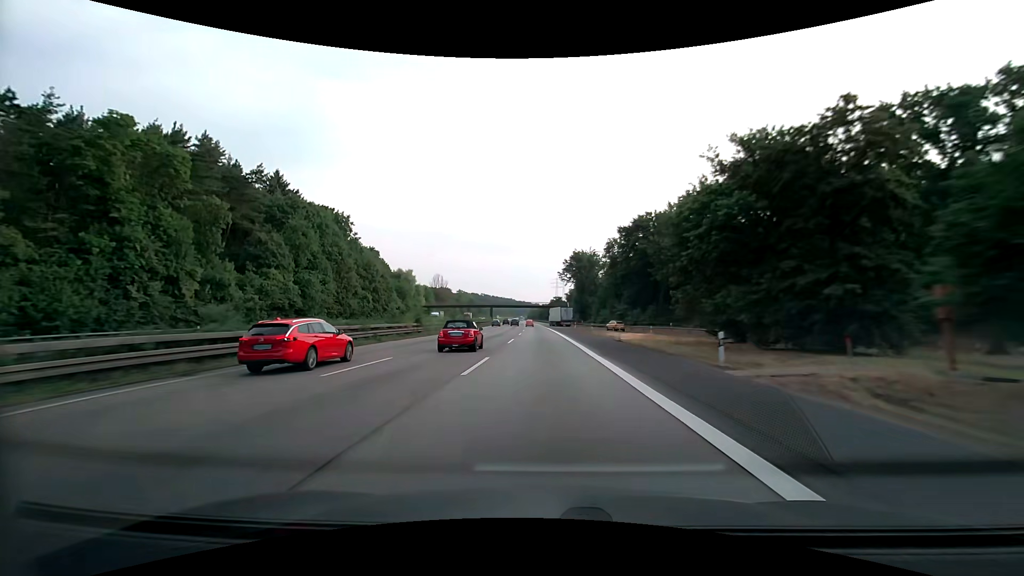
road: motorway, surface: asphalt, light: Day
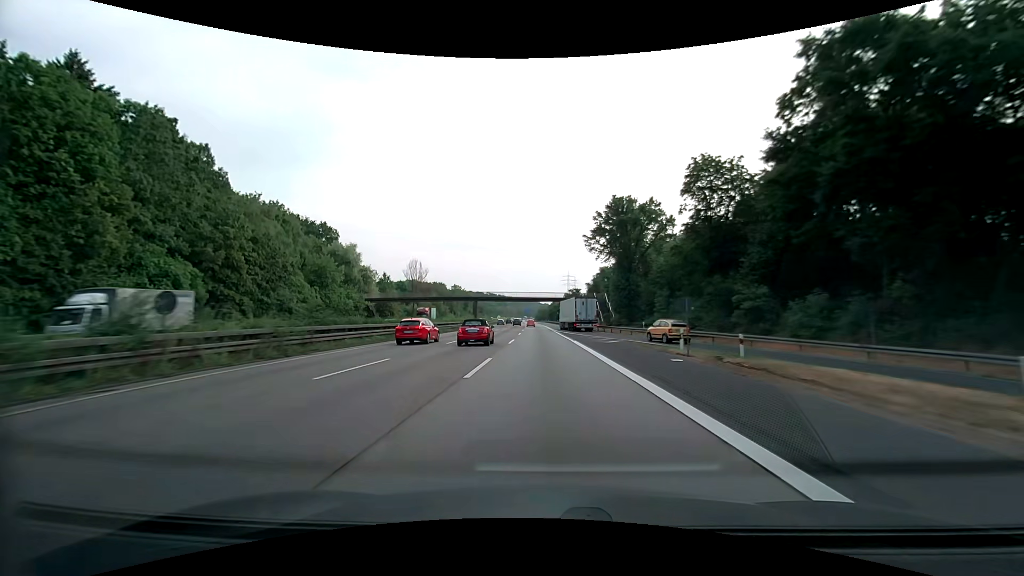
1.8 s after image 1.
(-0.8, +54.0) m; -1°
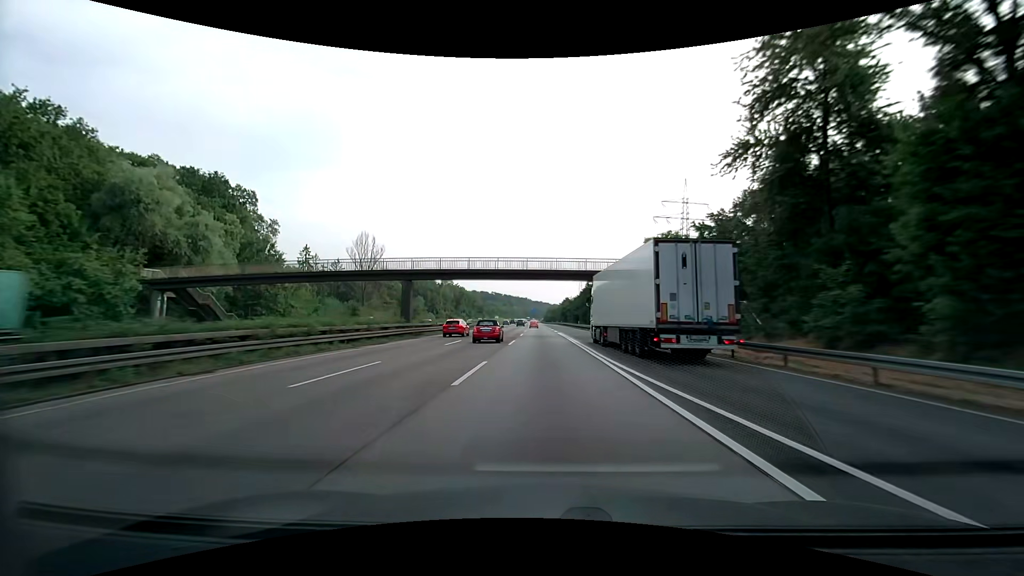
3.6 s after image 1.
(-0.4, +53.9) m; -1°
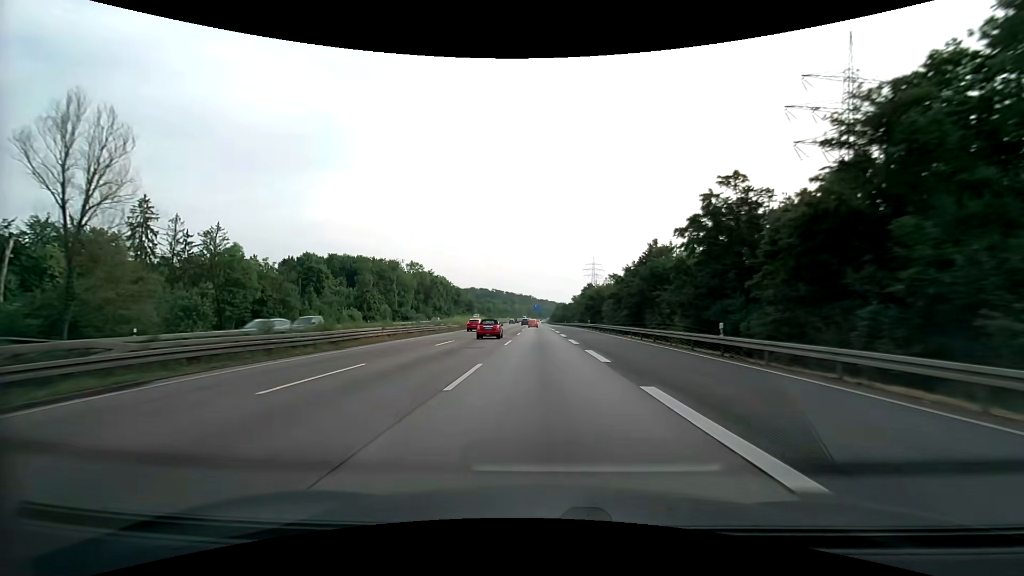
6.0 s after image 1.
(-0.5, +71.6) m; -1°
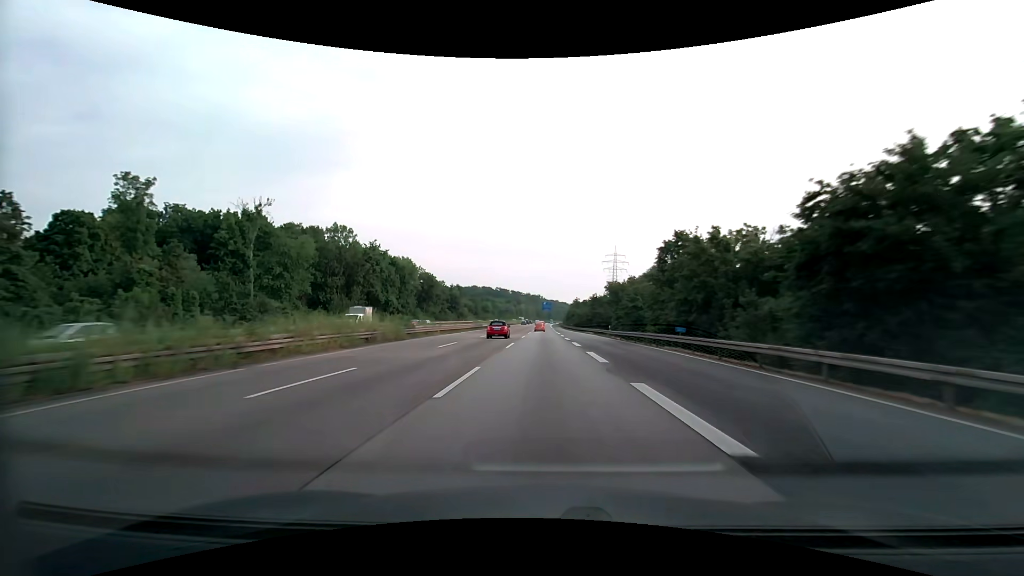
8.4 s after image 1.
(-0.5, +71.2) m; -1°
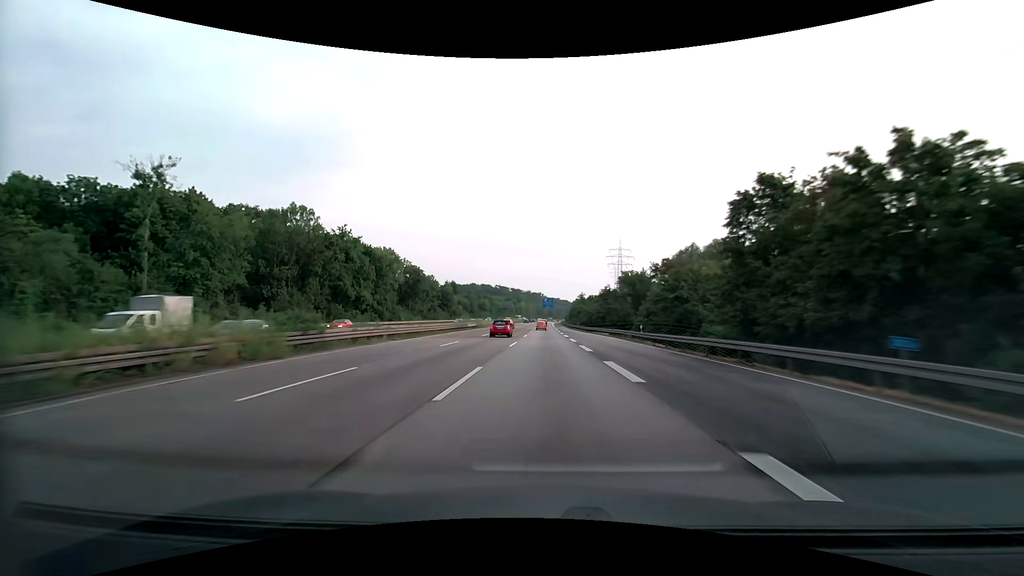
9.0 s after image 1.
(0.0, +17.7) m; 0°
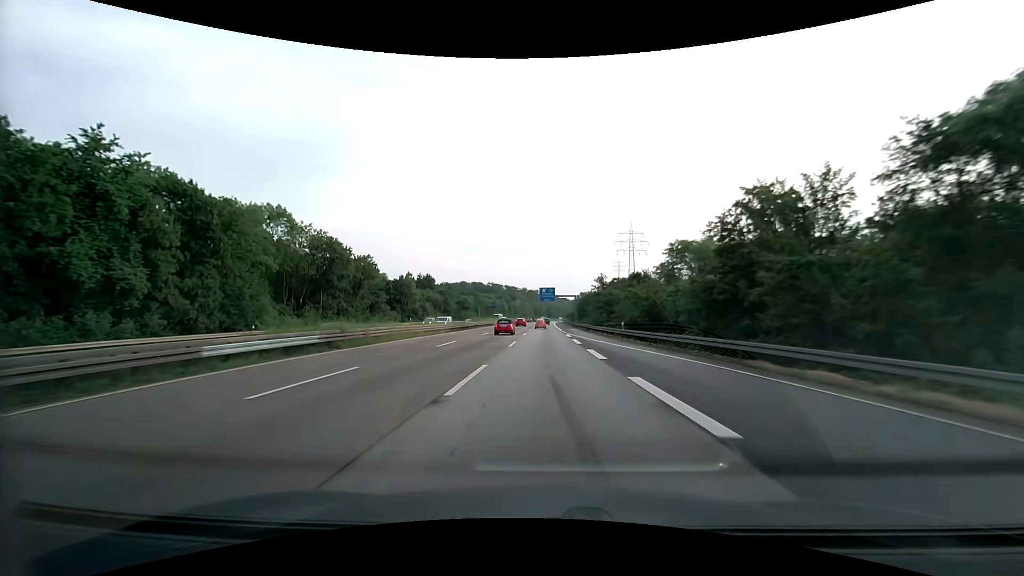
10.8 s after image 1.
(+0.1, +53.2) m; 0°
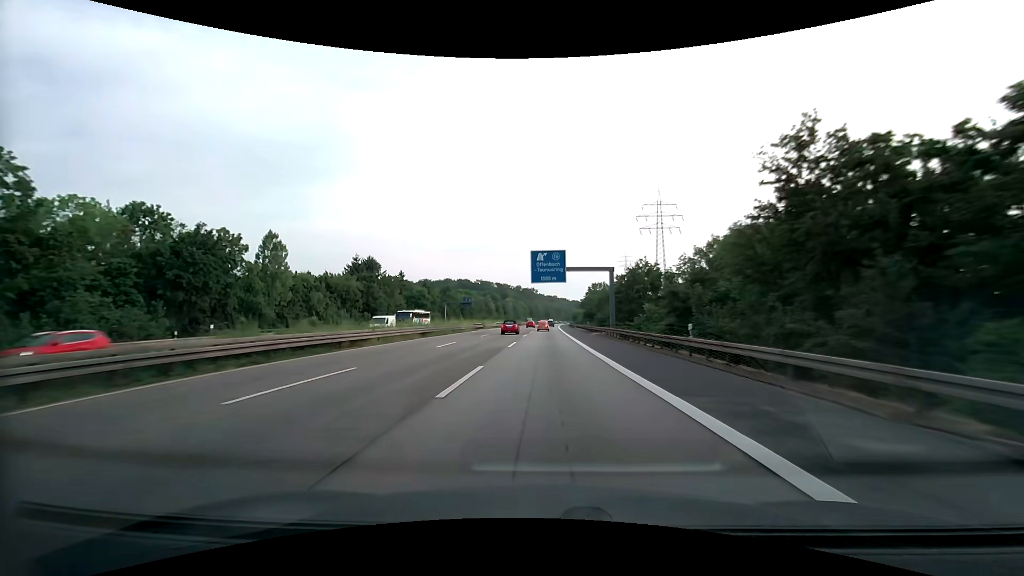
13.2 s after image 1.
(0.0, +70.7) m; 0°
(0, +10) (0, +20) (0, +30) (0, +40) (0, +50) (0, +60) (+1, +70) (+1, +80) (+1, +90) (+1, +100) m
